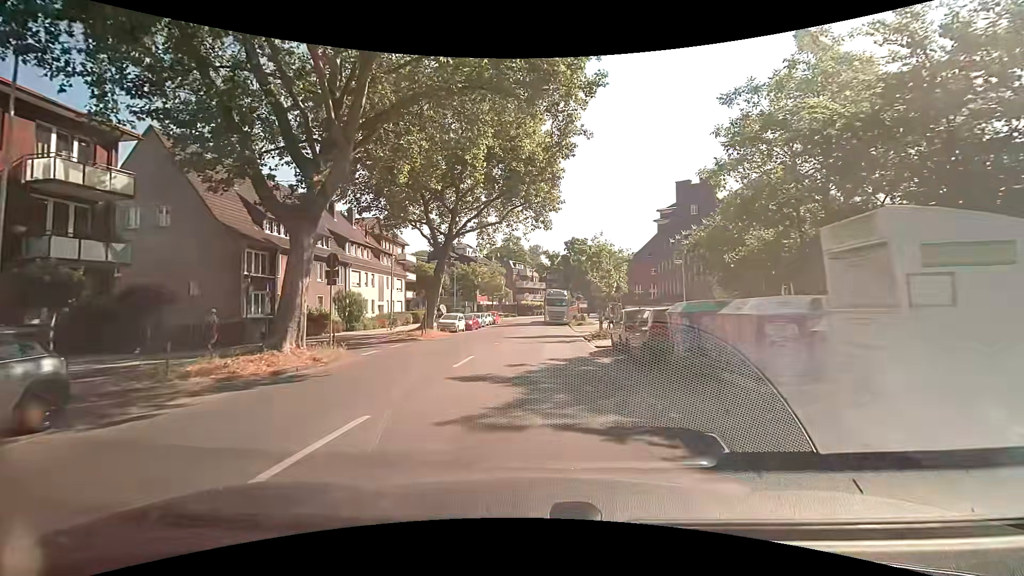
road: tertiary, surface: asphalt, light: Day
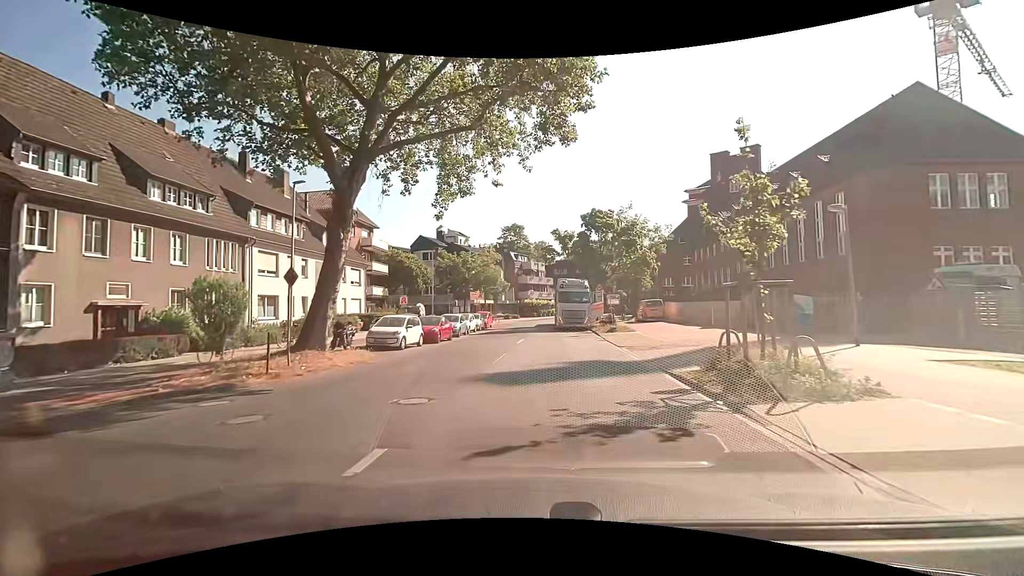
(+0.1, +17.5) m; +2°
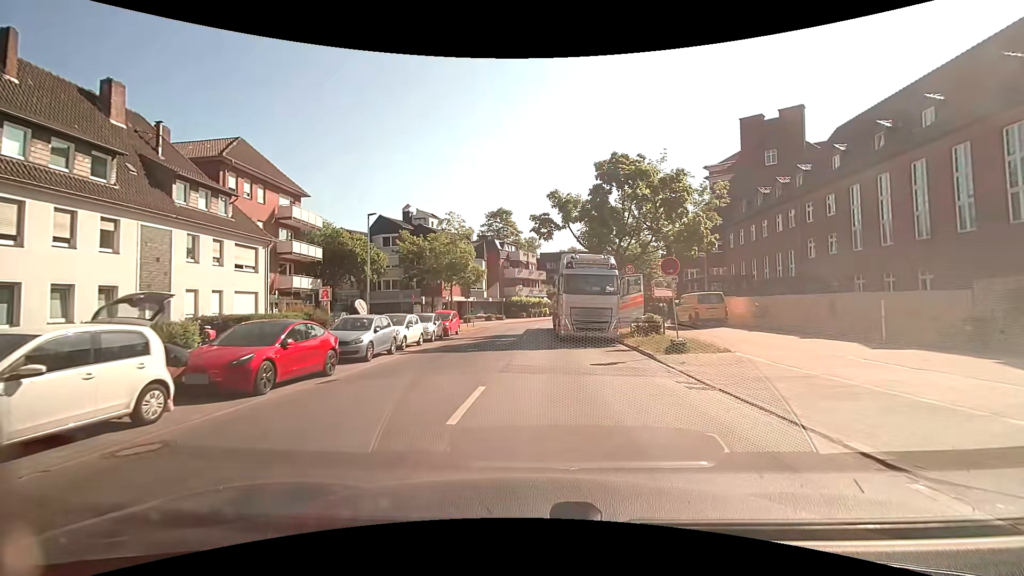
(-0.4, +16.5) m; 0°
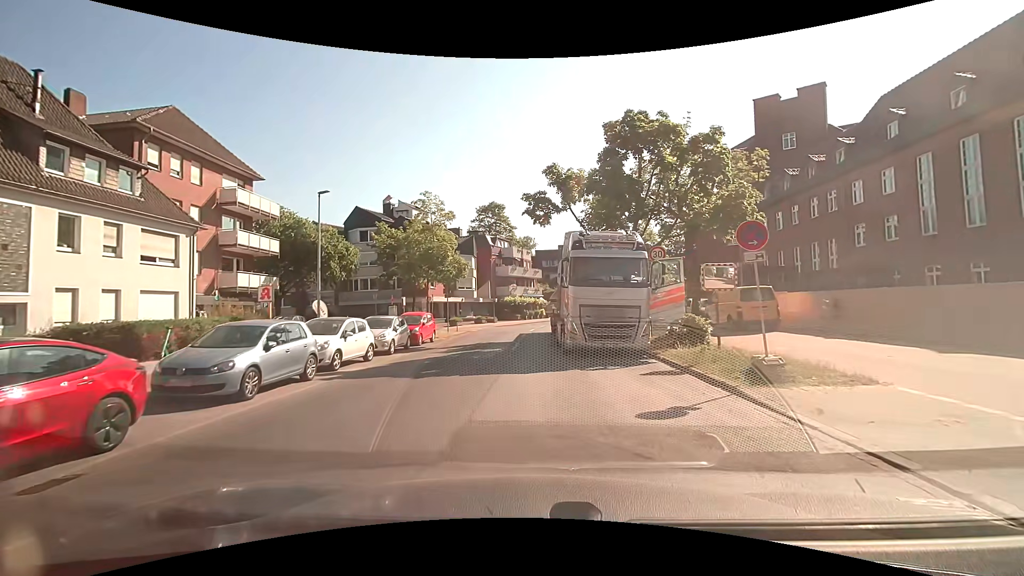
(-0.1, +6.6) m; -1°
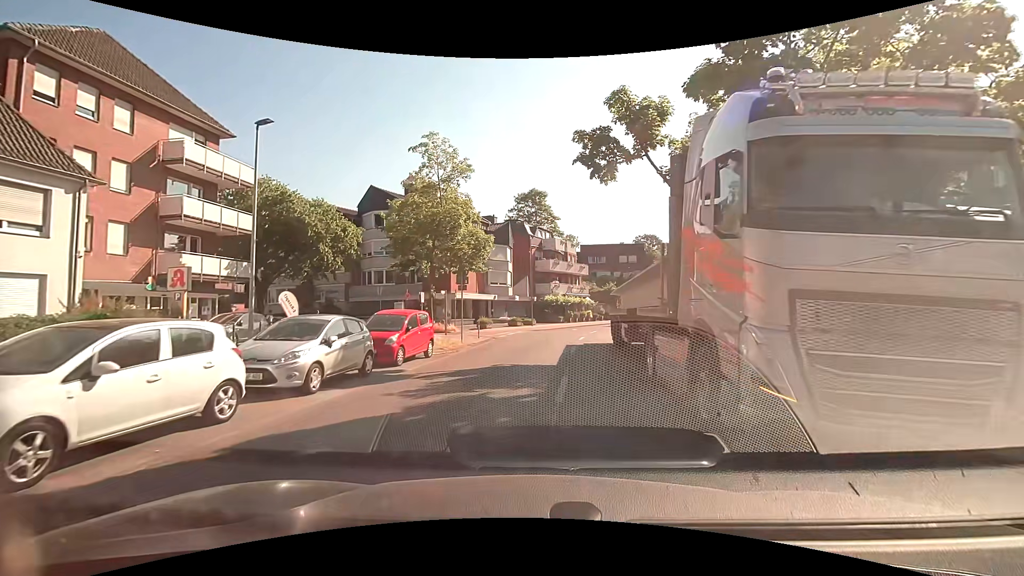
(-0.4, +10.0) m; -5°
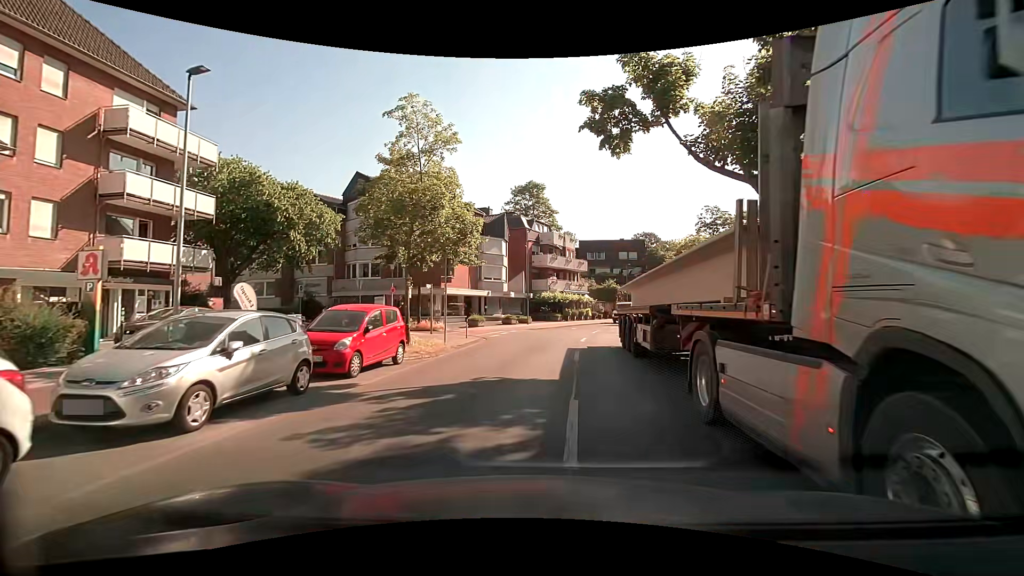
(0.0, +3.2) m; 0°
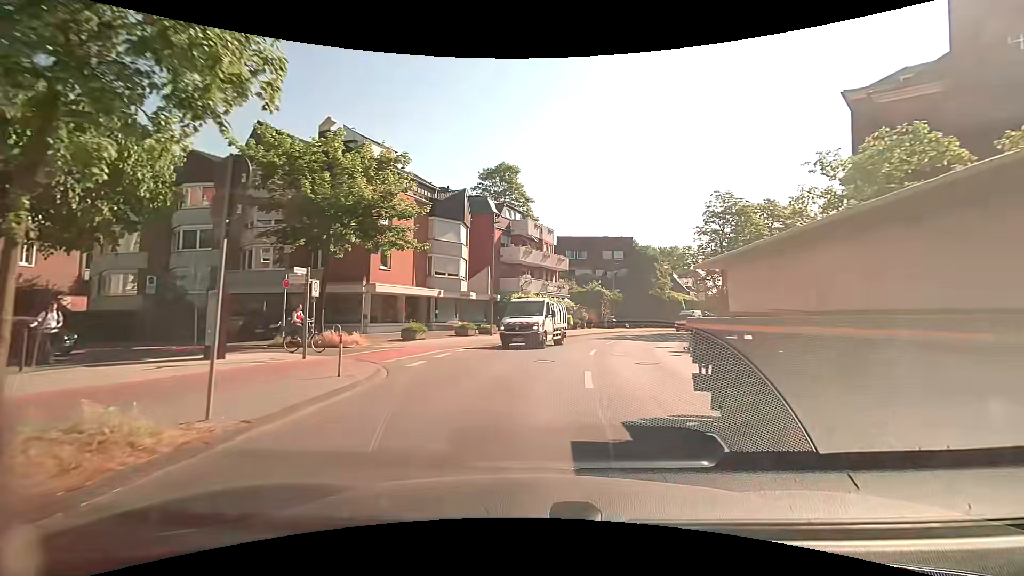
(+0.4, +12.4) m; +3°
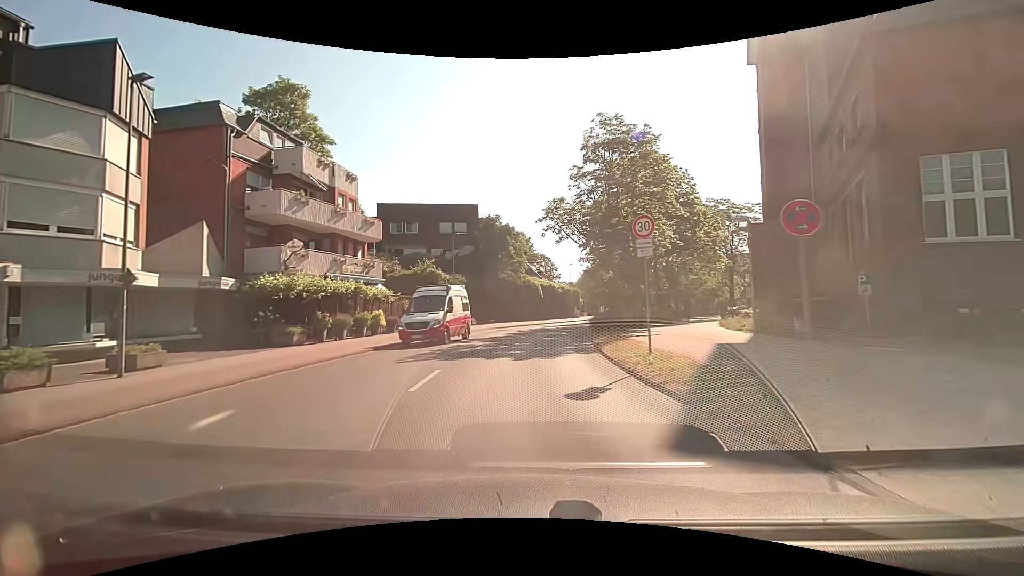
(+2.9, +19.2) m; +18°
